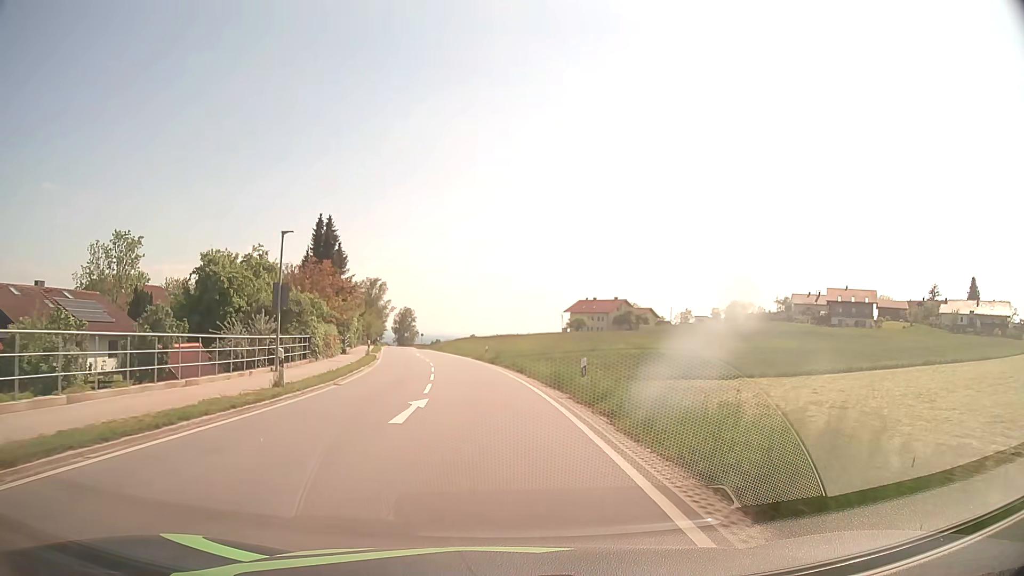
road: secondary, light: Day
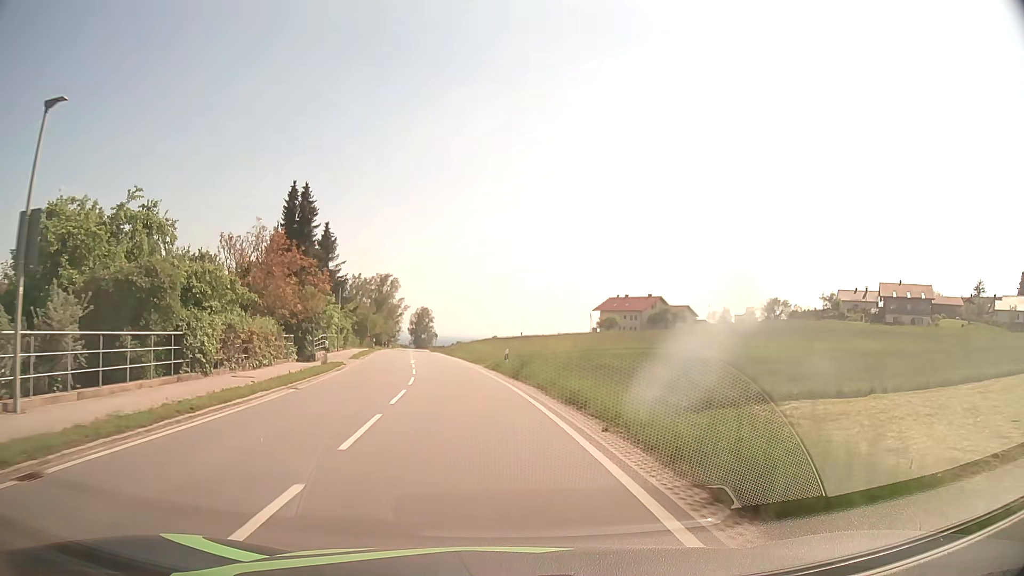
(-0.2, +15.5) m; -2°
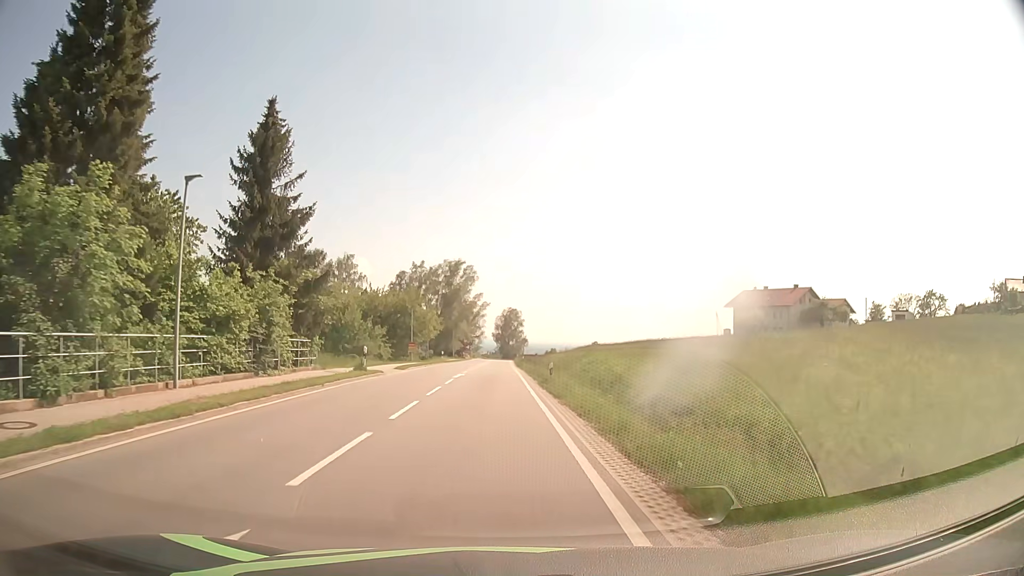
(-3.1, +38.3) m; -8°
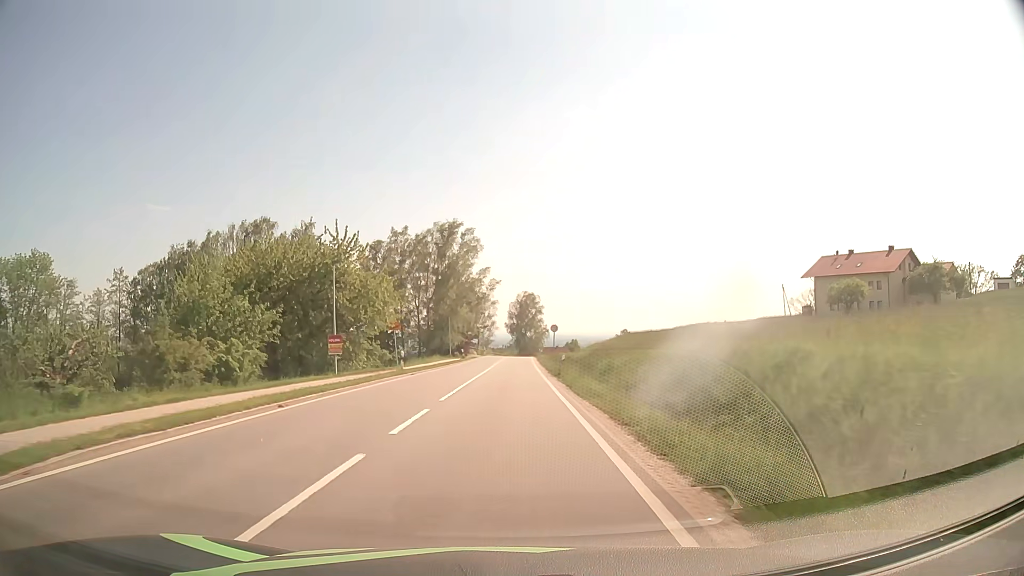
(-0.3, +32.3) m; -1°
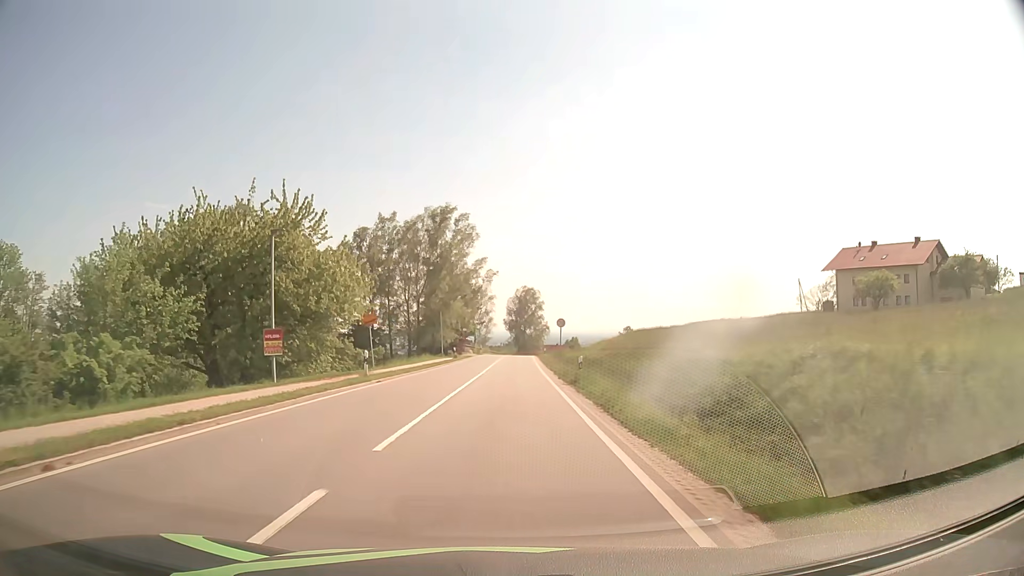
(0.0, +8.1) m; 0°
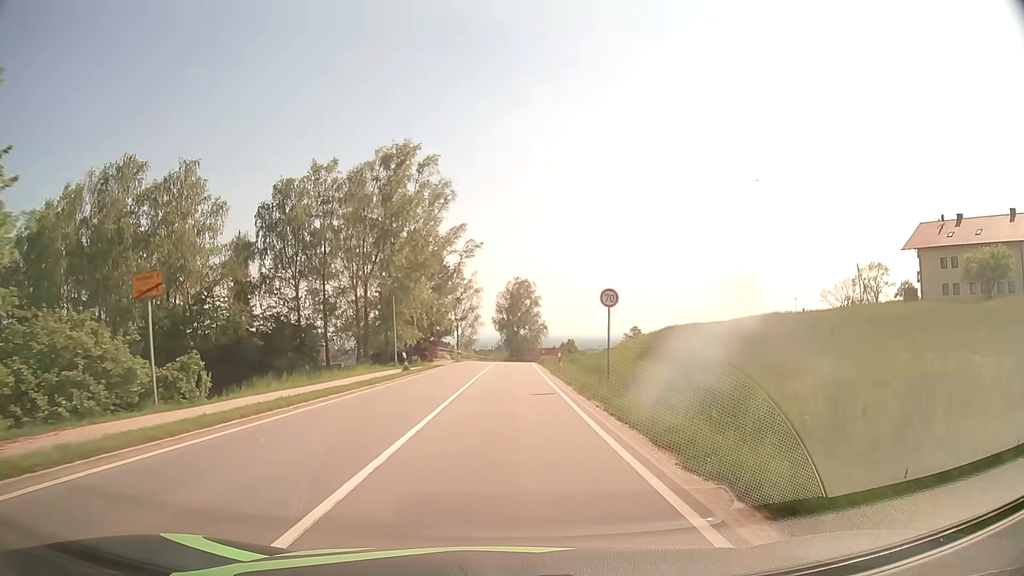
(+0.2, +24.8) m; +1°
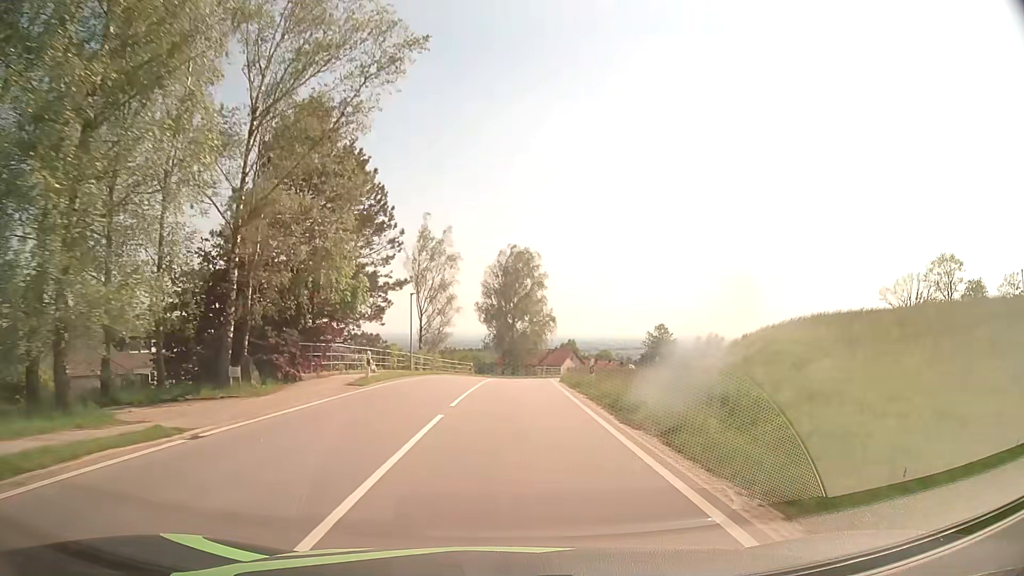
(+0.1, +39.3) m; +1°
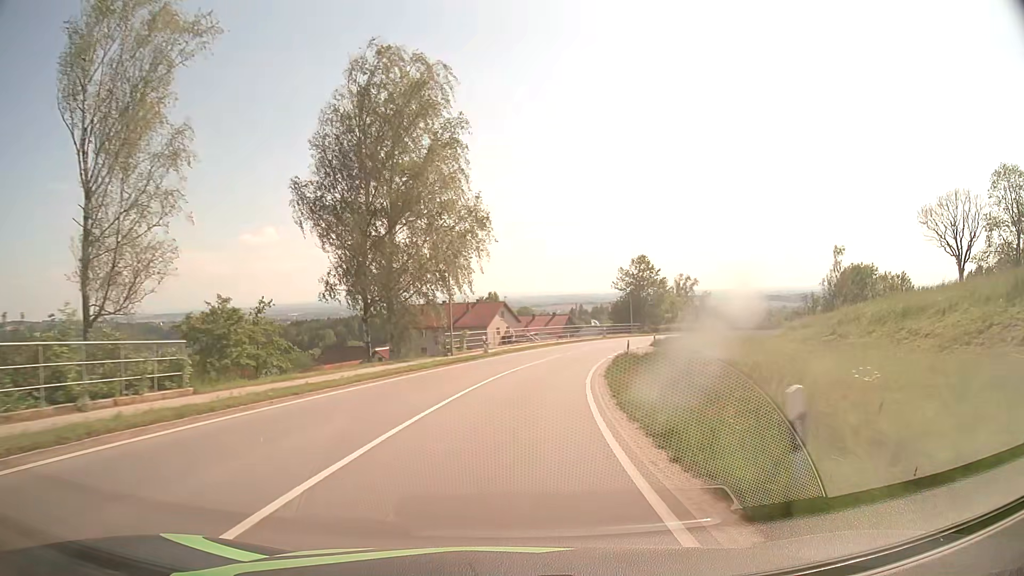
(+2.2, +50.1) m; +7°
(0, +10) (+1, +20) (+3, +30) (+5, +40) (+7, +49) (+11, +59) (+15, +68) (+20, +76) (+26, +85) (+32, +92) m
